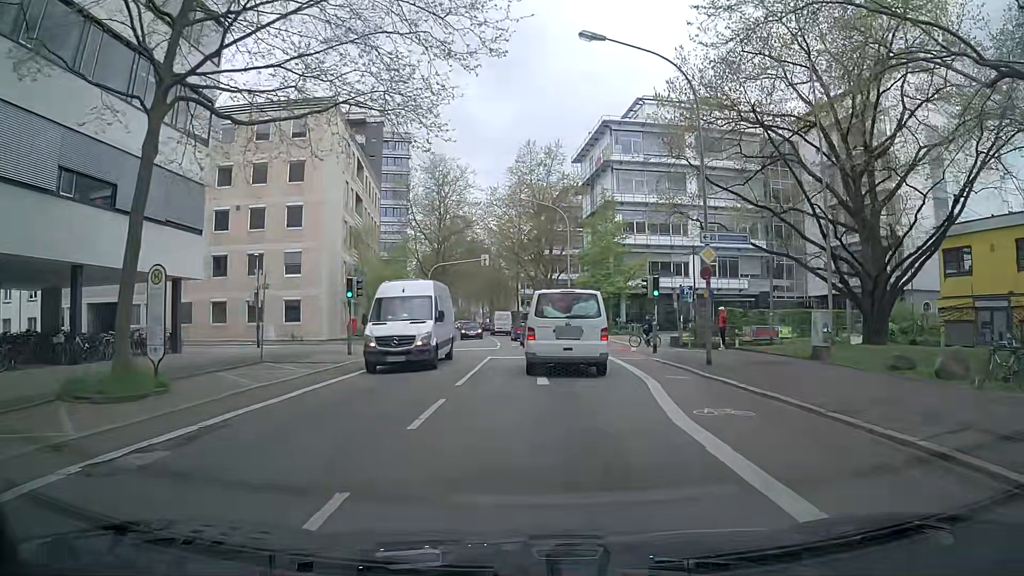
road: secondary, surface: asphalt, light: Day
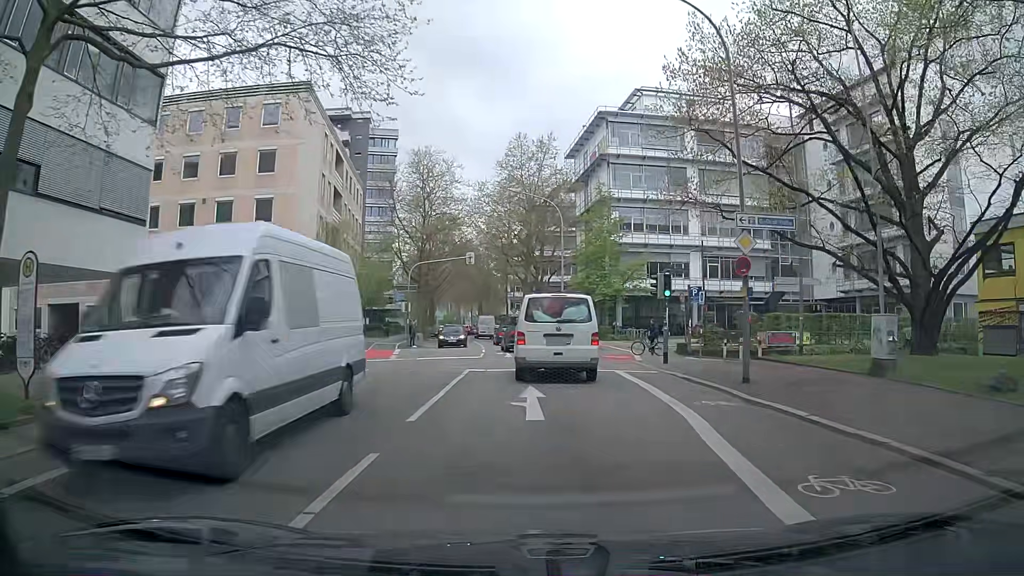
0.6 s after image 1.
(-0.1, +4.3) m; -1°
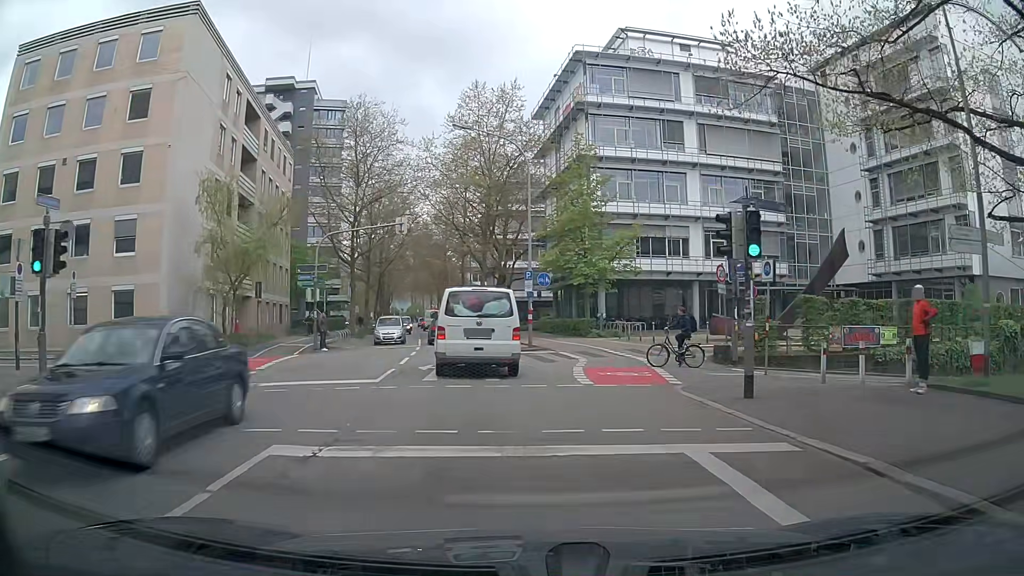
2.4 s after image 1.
(+0.4, +12.7) m; +2°
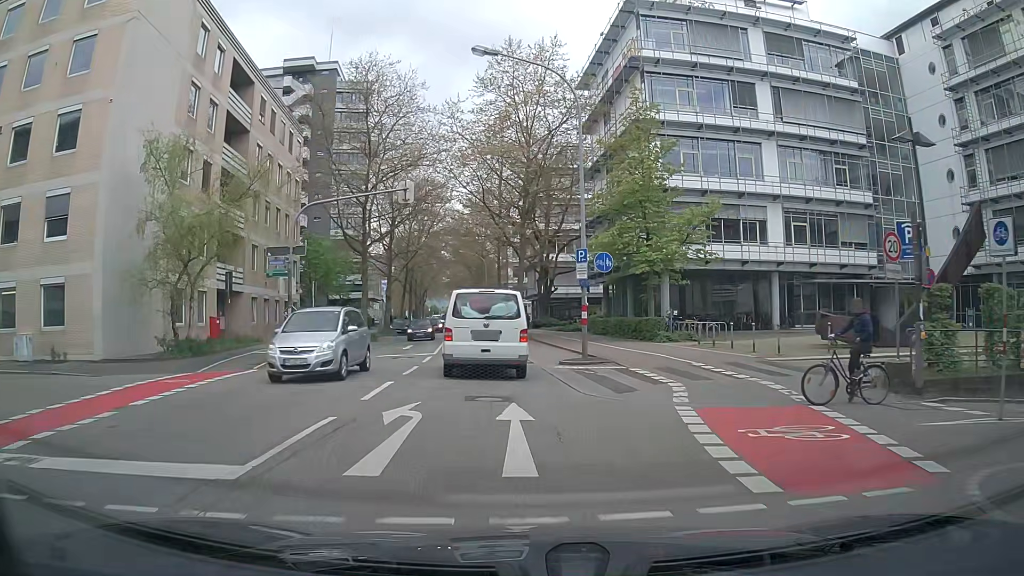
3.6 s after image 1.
(-0.2, +8.6) m; -3°
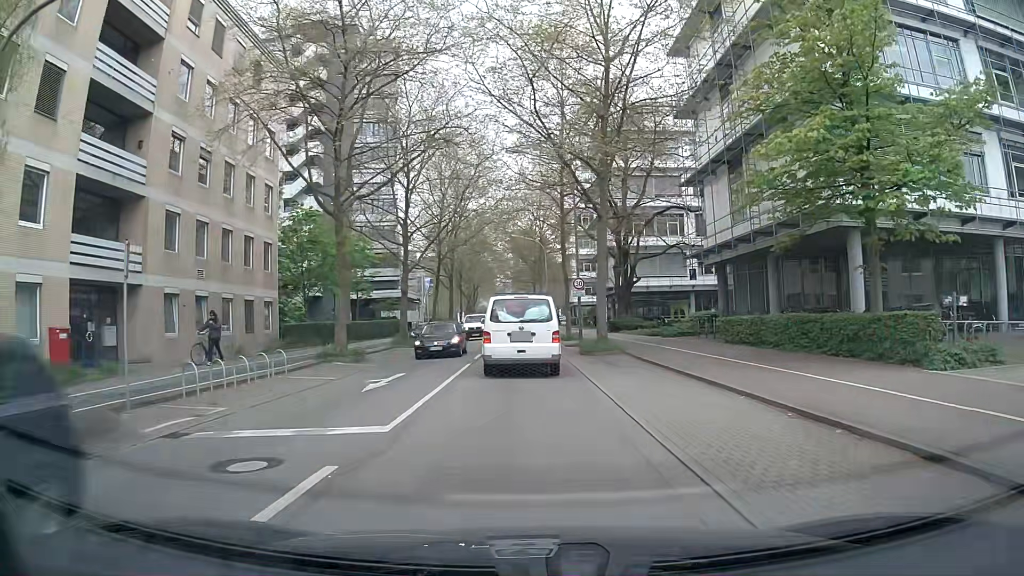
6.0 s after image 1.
(-0.7, +17.6) m; -5°
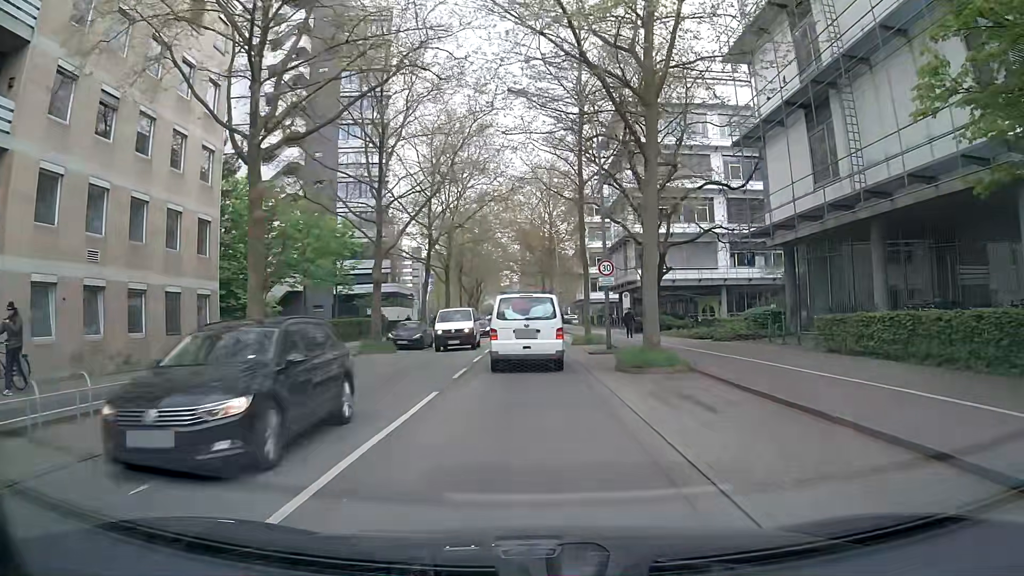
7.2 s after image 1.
(0.0, +9.0) m; -1°
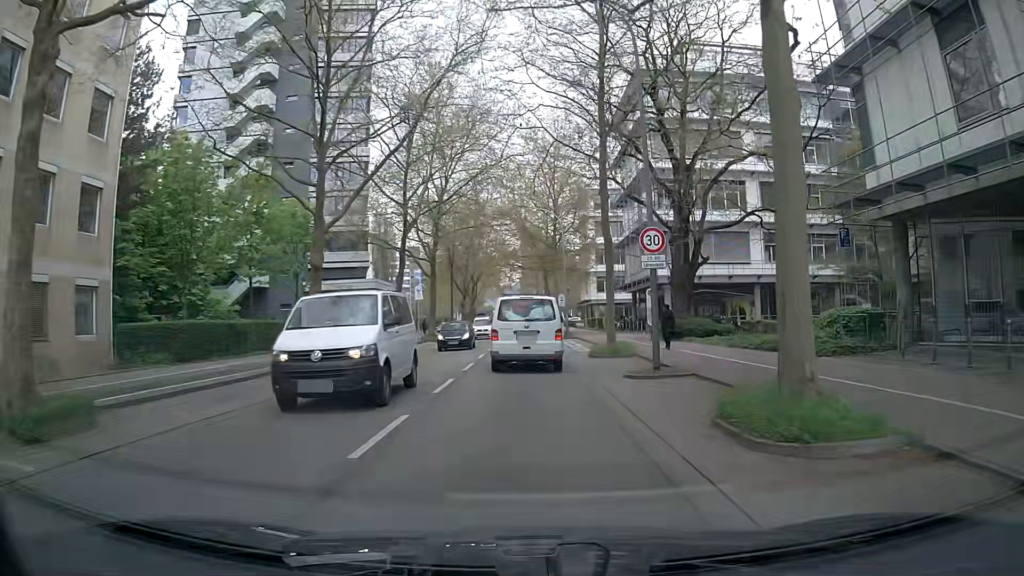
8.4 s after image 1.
(0.0, +9.2) m; +1°
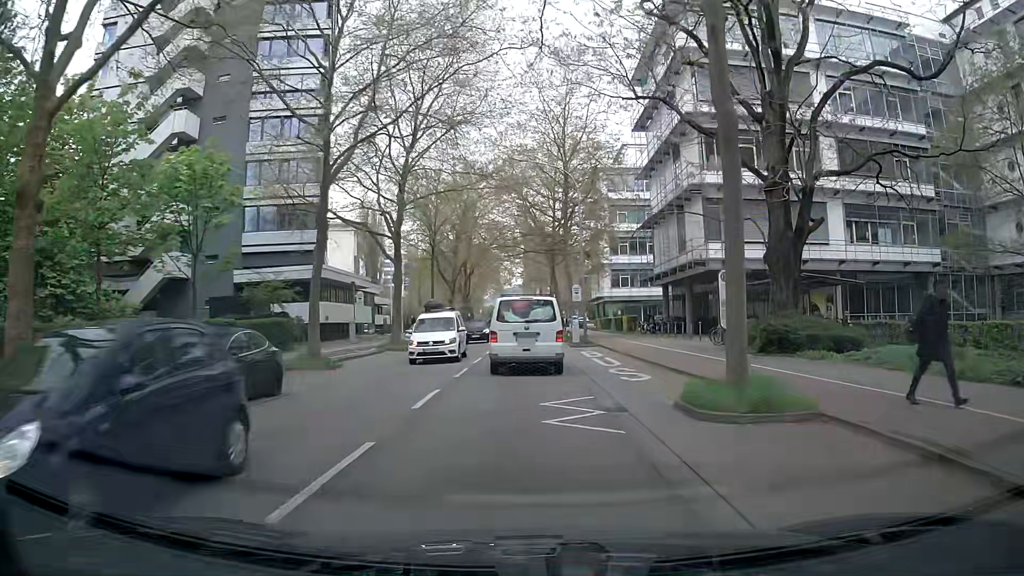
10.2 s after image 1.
(-0.5, +14.2) m; -2°
(0, +10) (0, +20) (0, +30) (0, +40) (0, +50) (0, +60) (0, +70) (0, +80) (0, +90) (-1, +100) m
